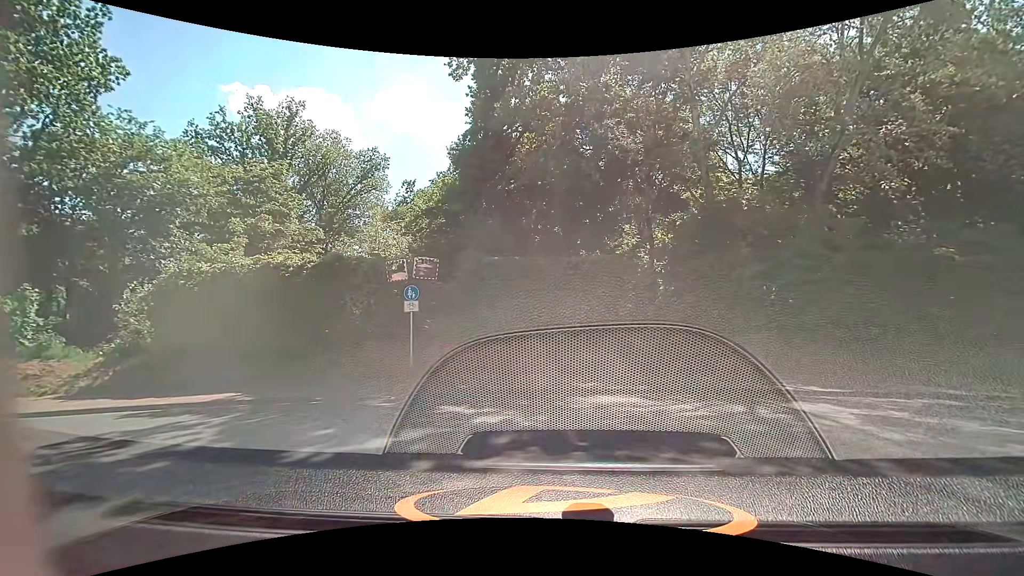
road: residential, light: Day
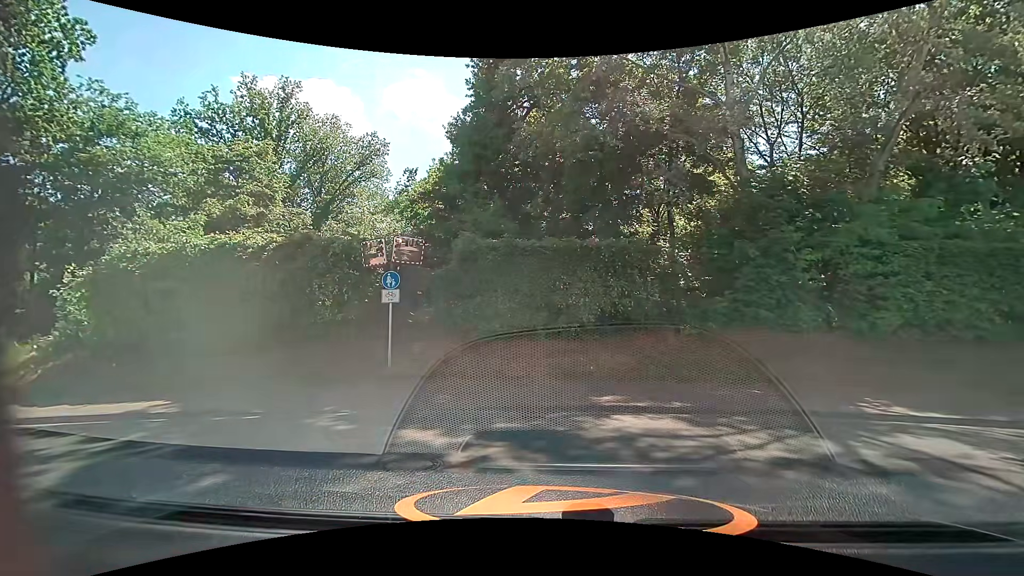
(0.0, +2.3) m; 0°
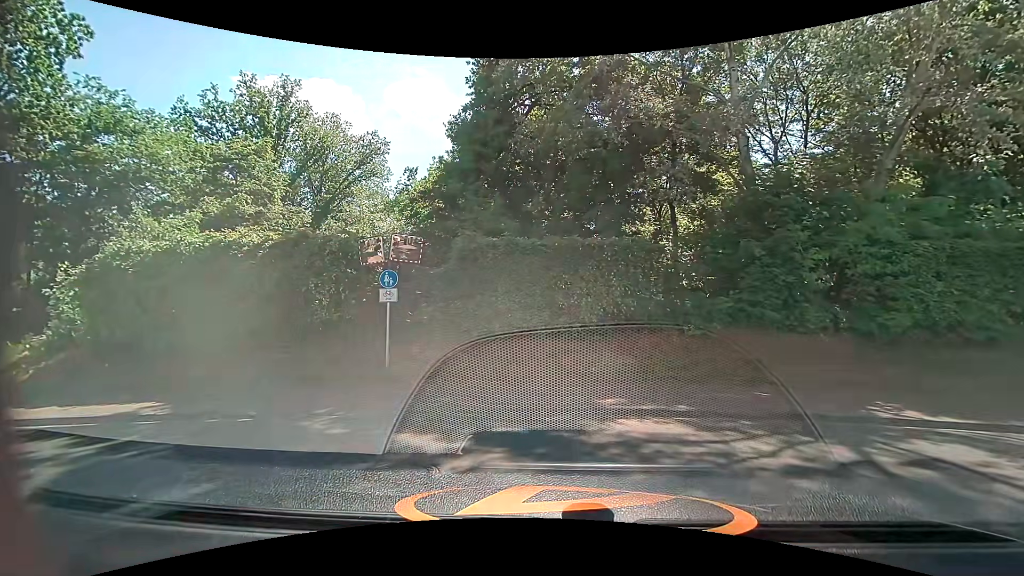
(0.0, +0.3) m; 0°
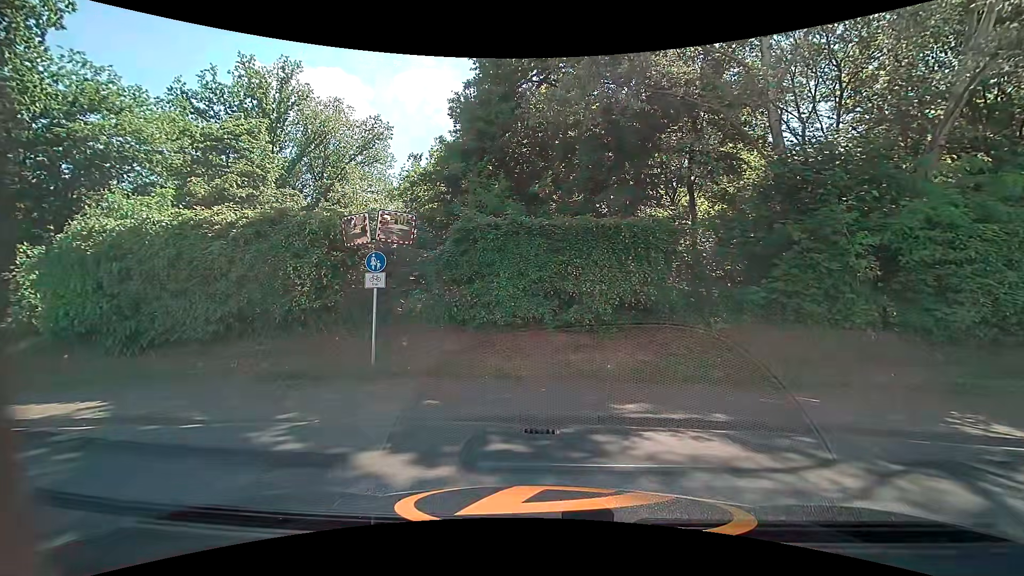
(0.0, +1.4) m; 0°
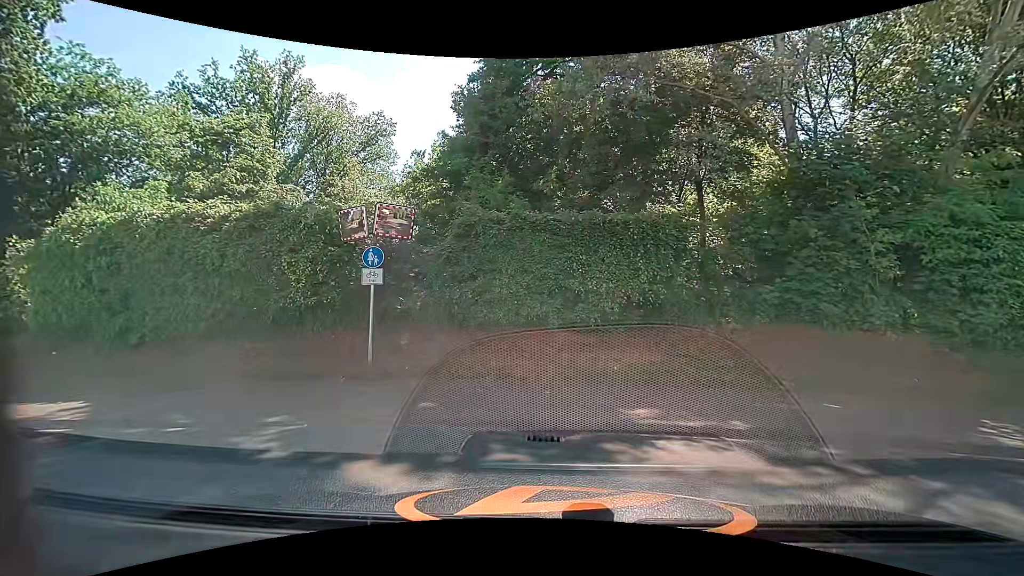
(0.0, +0.4) m; 0°
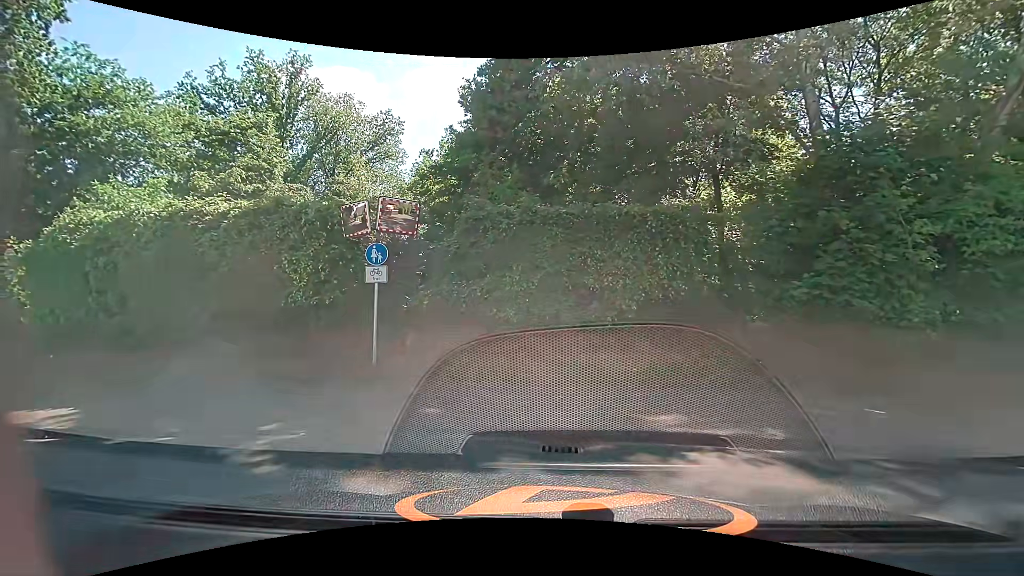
(0.0, +0.5) m; 0°
